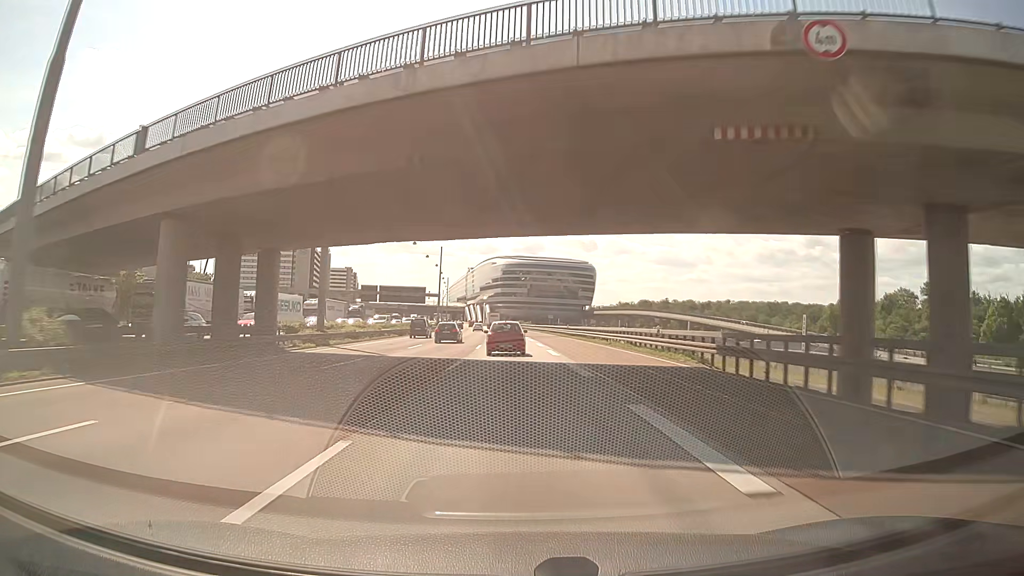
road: motorway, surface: asphalt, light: Day
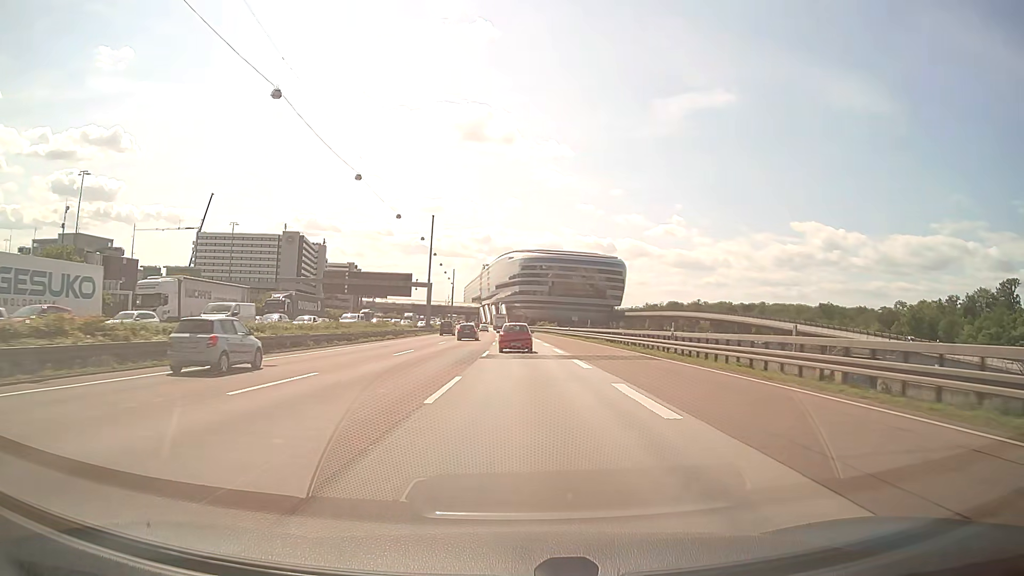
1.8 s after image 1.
(-0.7, +43.9) m; -2°
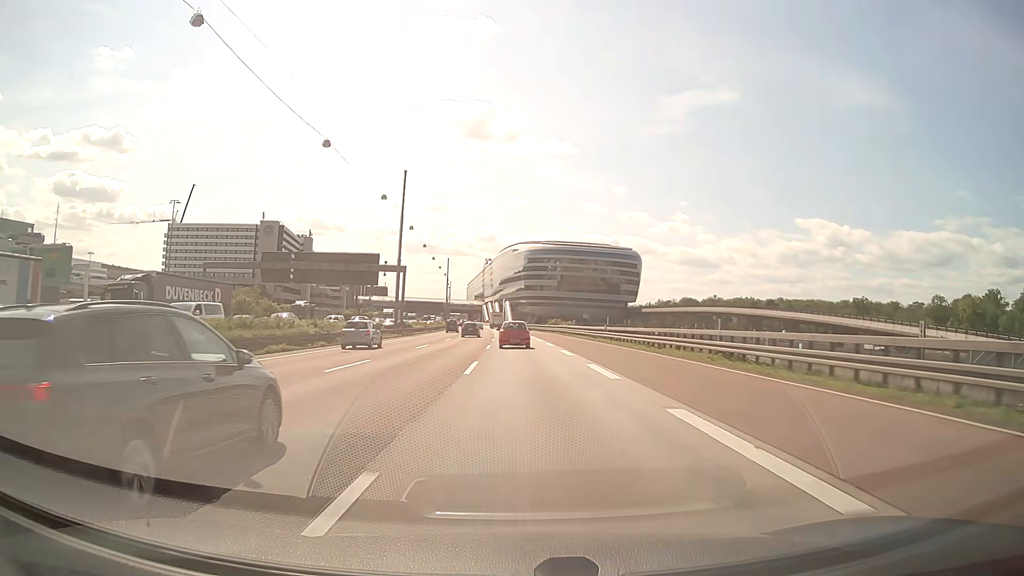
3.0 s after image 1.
(-0.1, +29.6) m; 0°
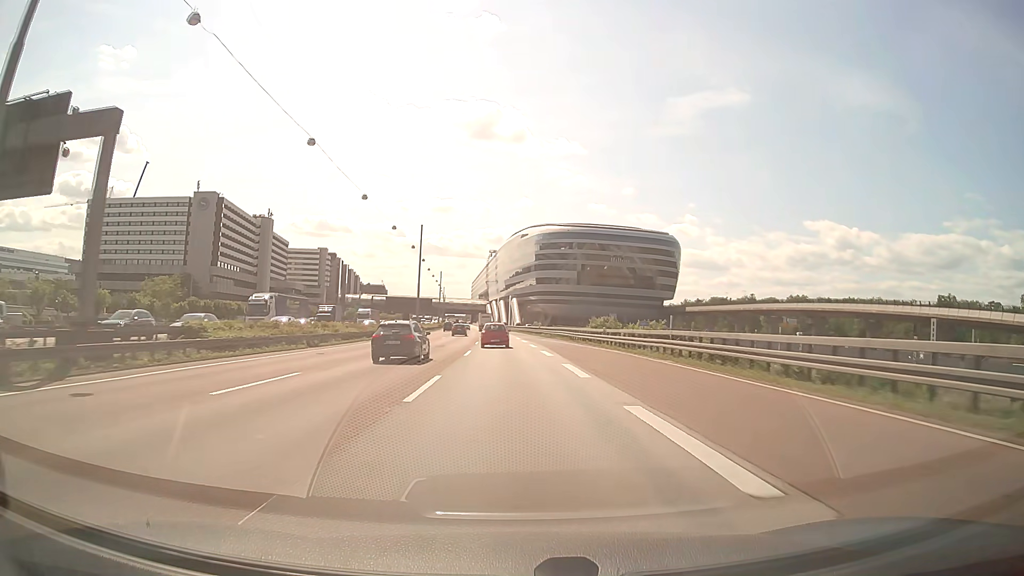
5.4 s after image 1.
(-0.2, +60.1) m; -1°
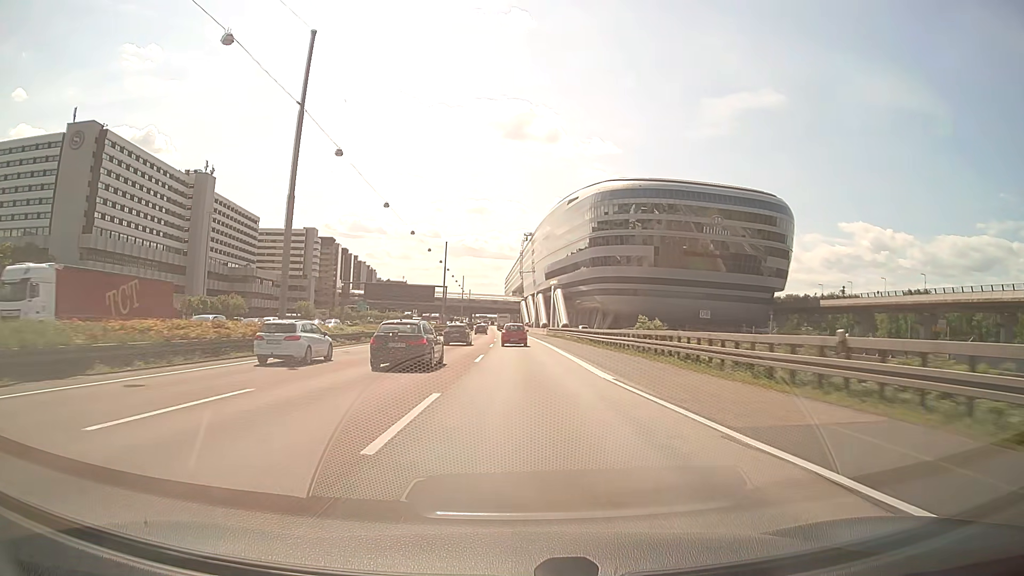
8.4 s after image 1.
(-2.2, +76.8) m; -3°
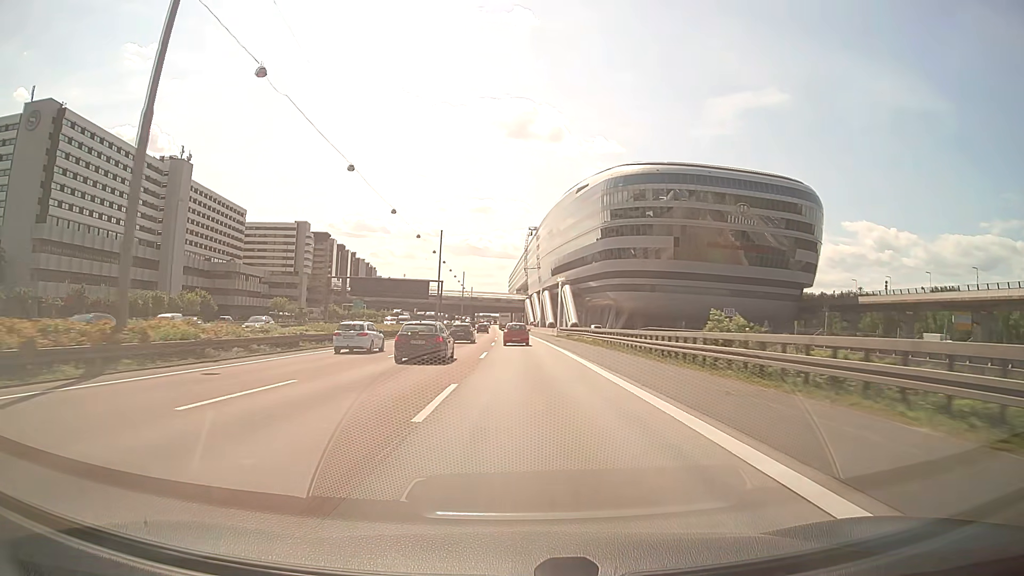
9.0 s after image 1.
(-0.1, +15.6) m; 0°
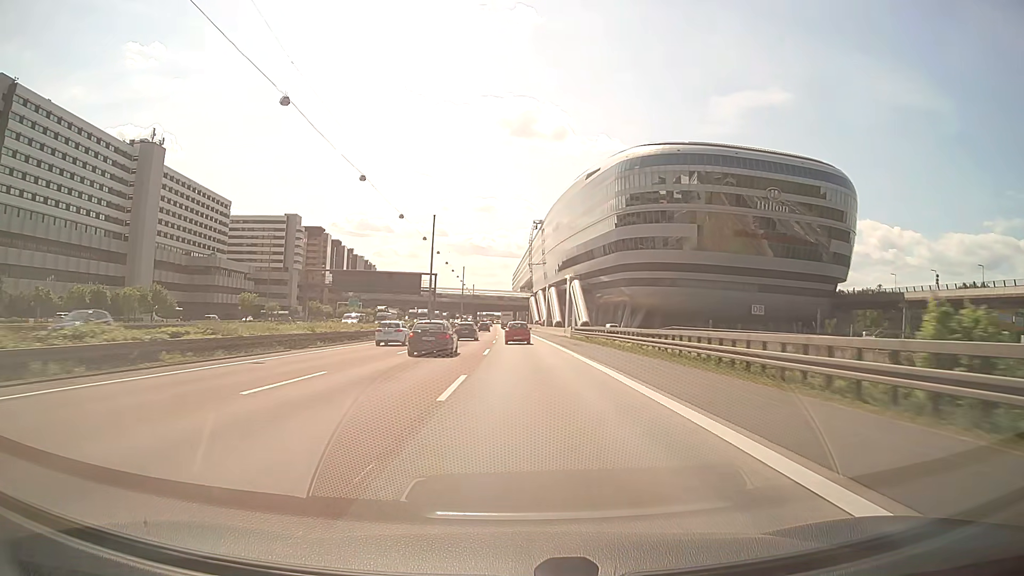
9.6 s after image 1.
(0.0, +15.7) m; 0°
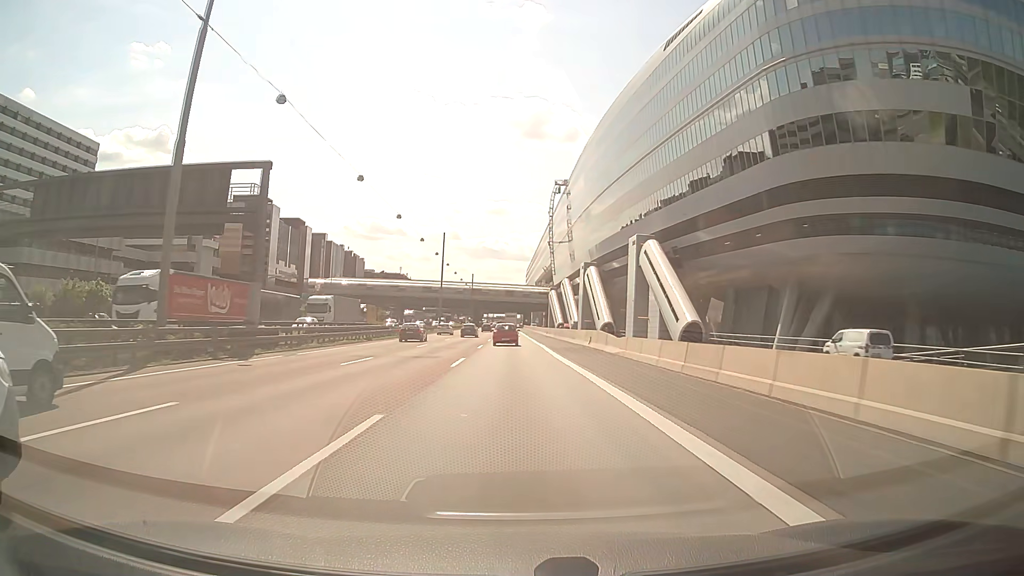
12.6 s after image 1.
(-0.3, +79.6) m; -1°
(0, +10) (0, +20) (0, +30) (0, +40) (-1, +50) (-1, +60) (-1, +70) (-1, +80) (-1, +90) (-2, +100) m
